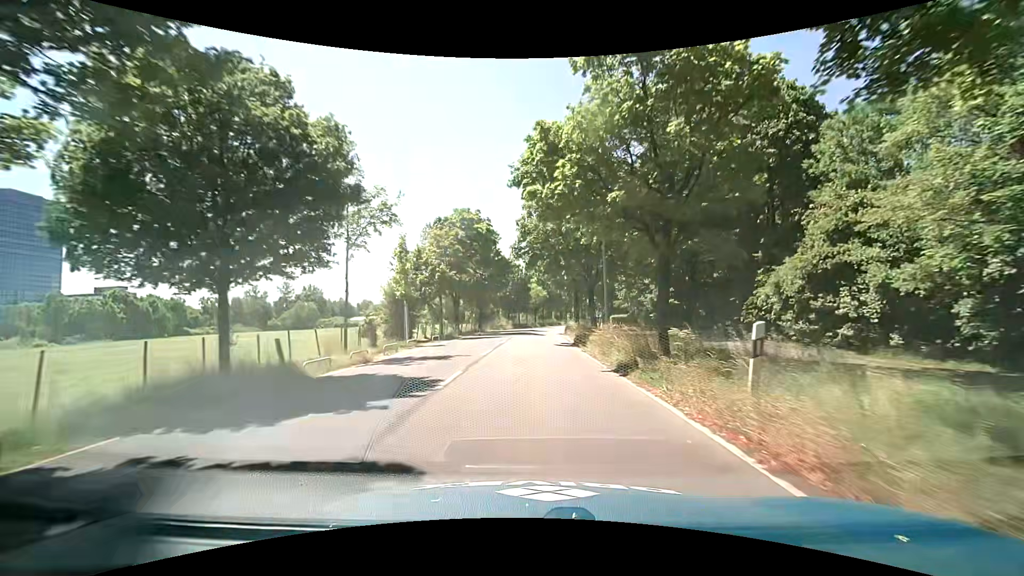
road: tertiary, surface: asphalt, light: Day
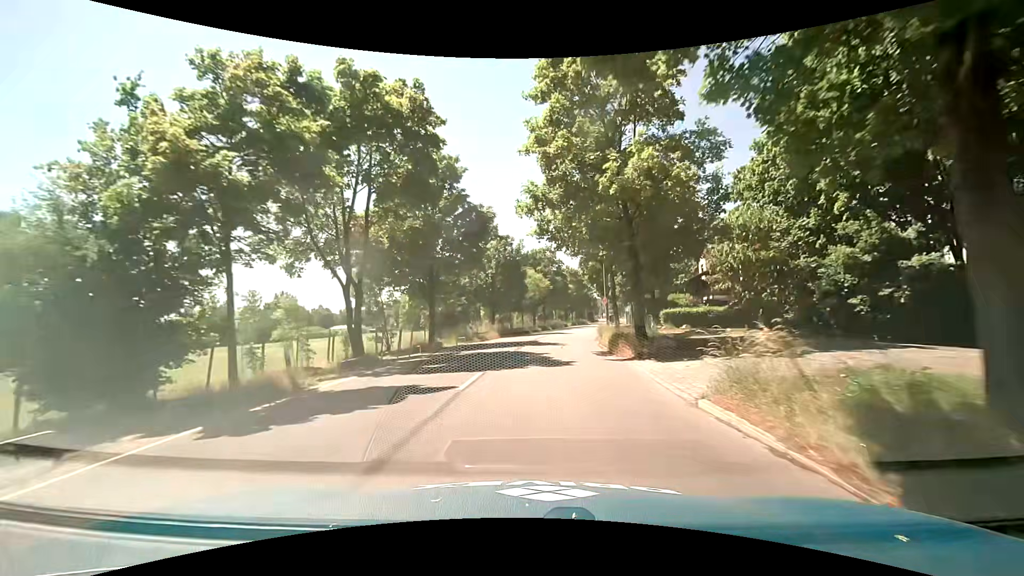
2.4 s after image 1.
(-0.1, +27.0) m; 0°
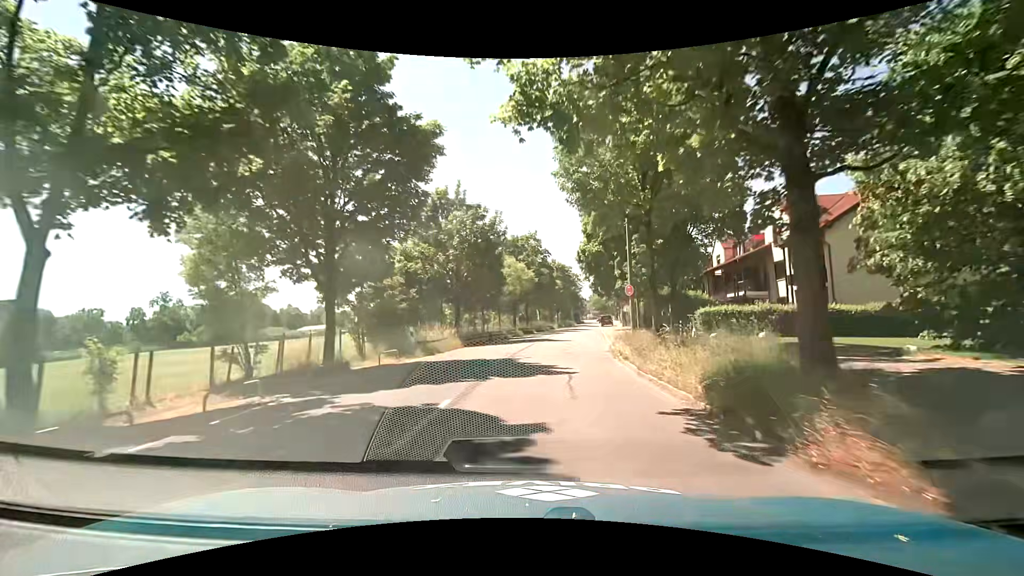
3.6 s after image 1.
(+0.2, +13.0) m; +2°
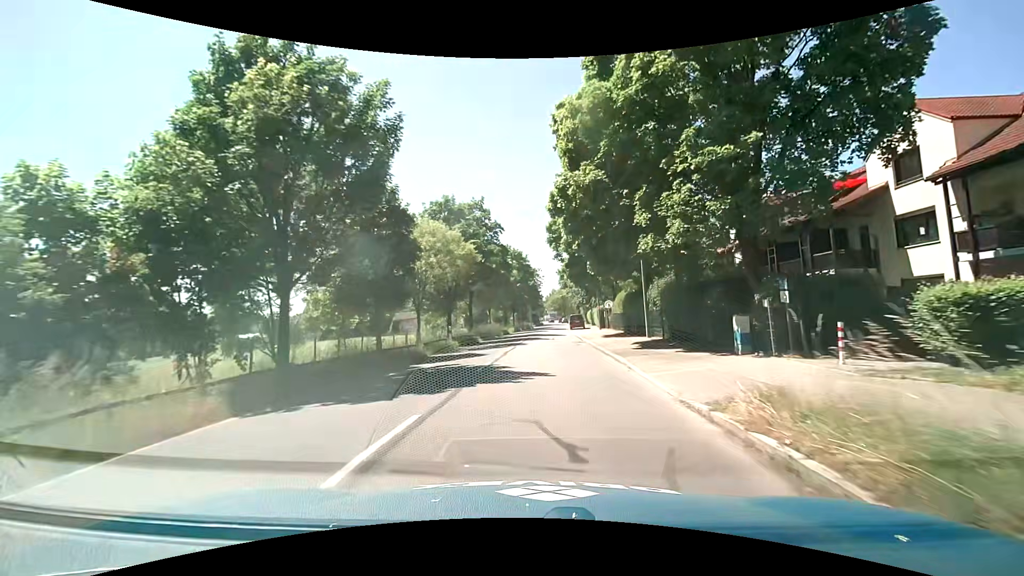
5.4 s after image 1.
(+0.8, +19.1) m; +5°
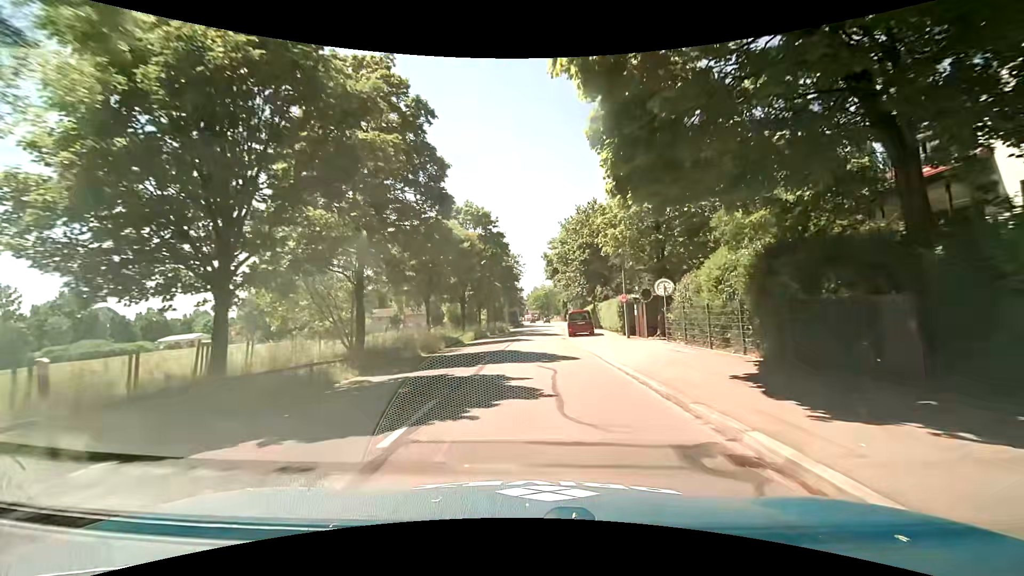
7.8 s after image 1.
(+0.7, +25.7) m; +2°
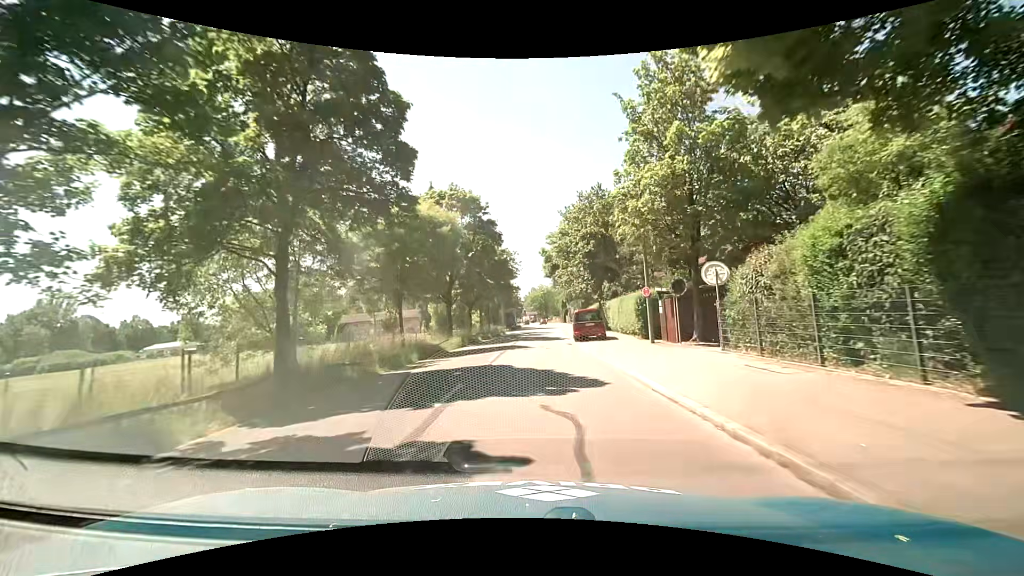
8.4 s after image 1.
(+0.1, +6.3) m; 0°
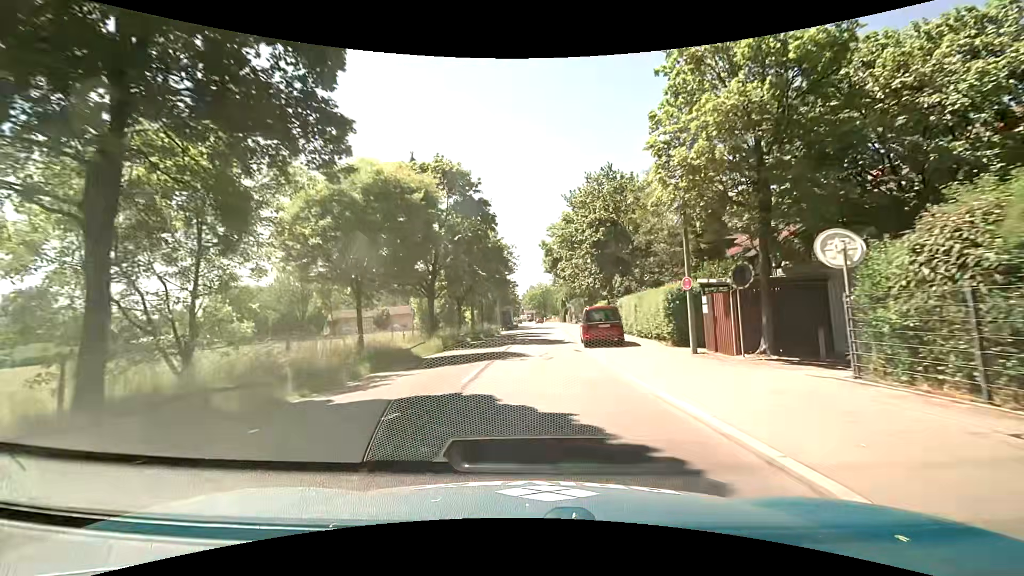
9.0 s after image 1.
(0.0, +6.2) m; 0°
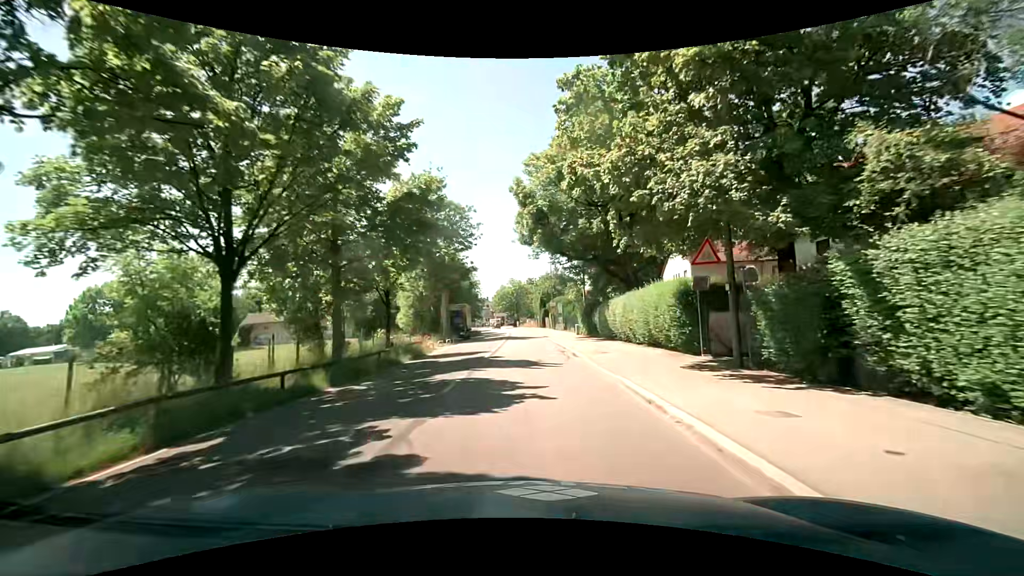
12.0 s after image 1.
(+0.7, +28.9) m; +3°
(0, +10) (0, +20) (0, +30) (0, +40) (0, +50) (0, +60) (0, +70) (-1, +80) (-2, +90) (-3, +100) m
